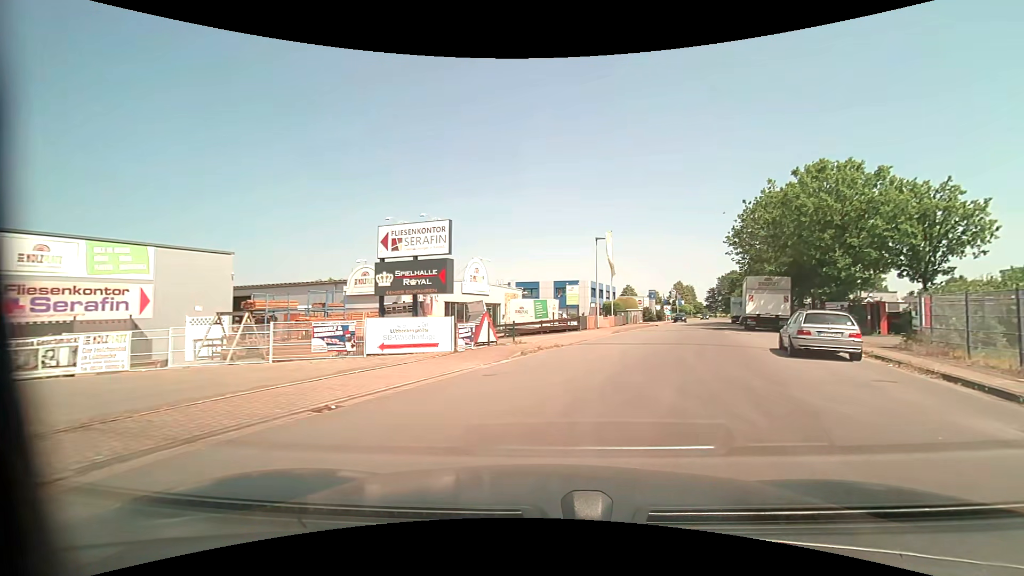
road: unclassified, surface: asphalt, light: Day
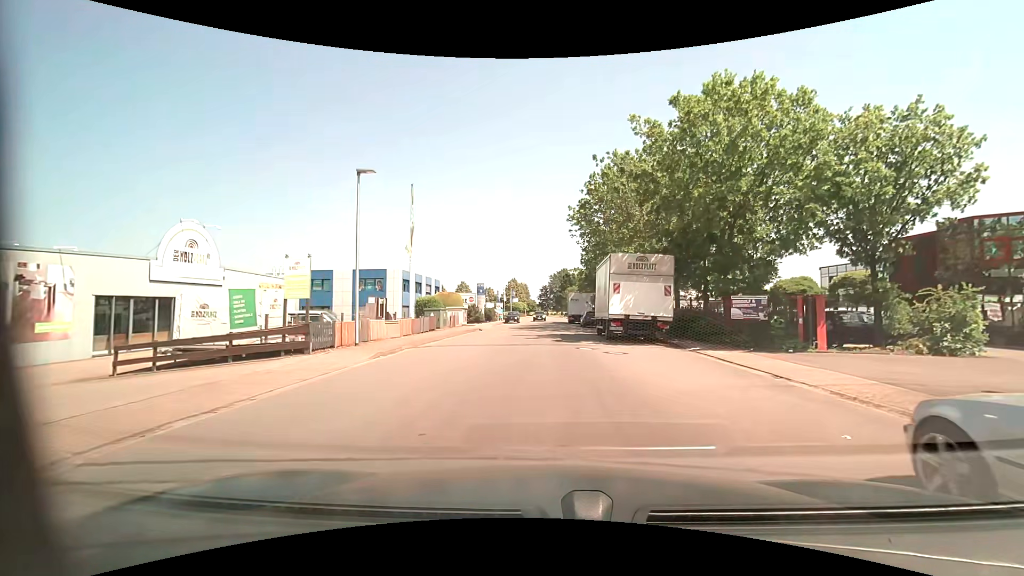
(+3.9, +15.9) m; +19°
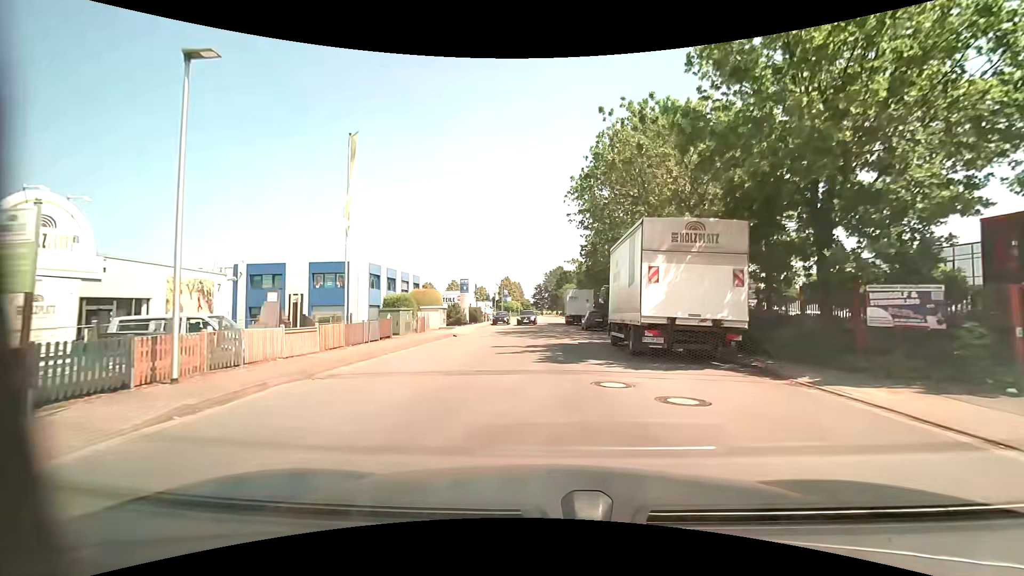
(+0.1, +8.2) m; 0°
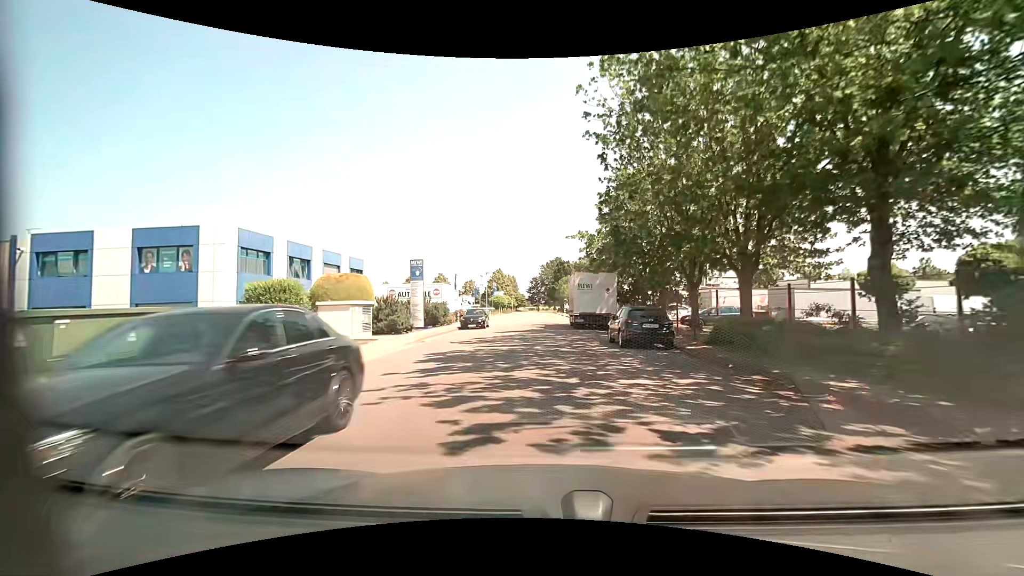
(+0.2, +18.0) m; +1°
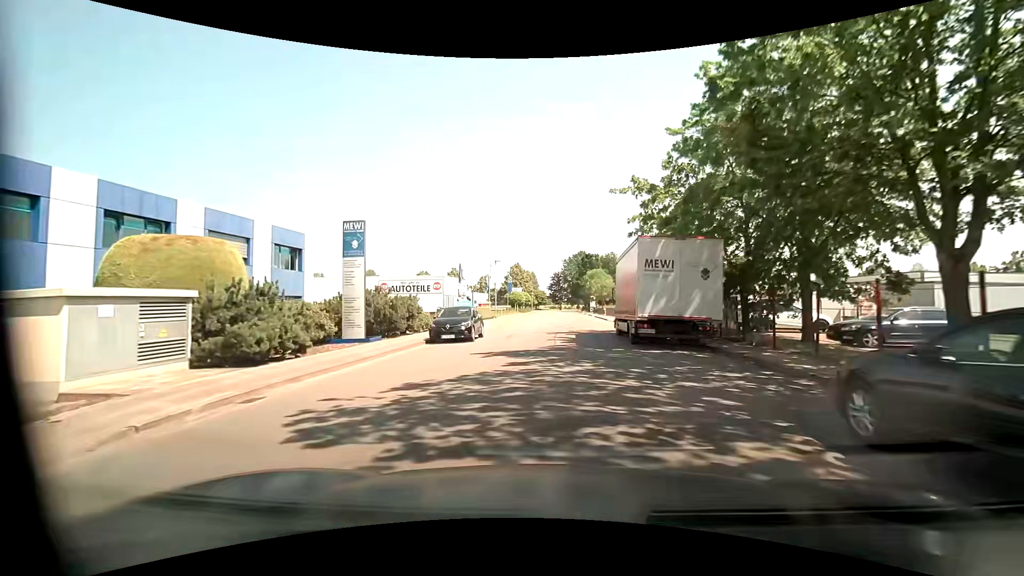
(-0.3, +14.8) m; -2°
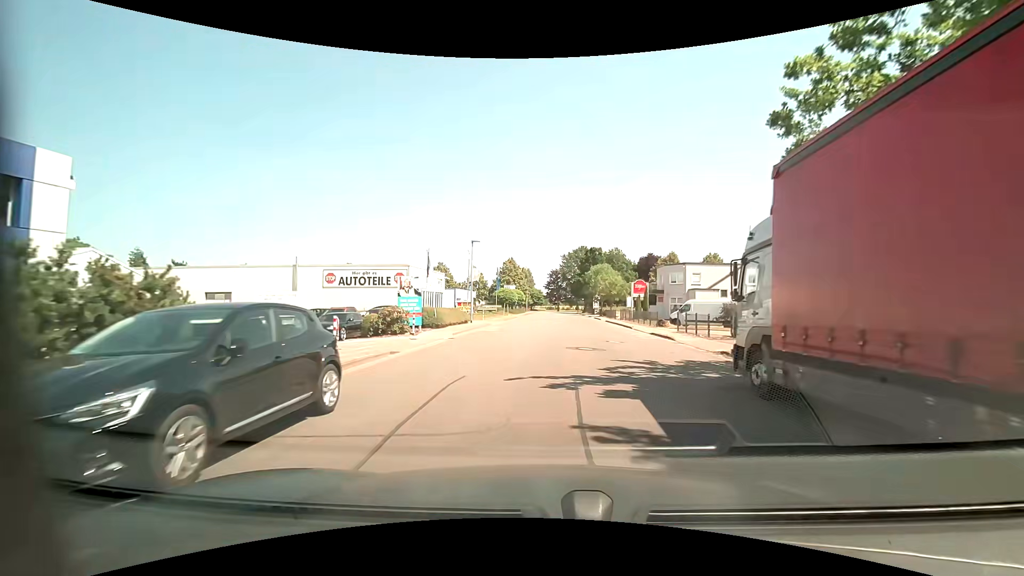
(-0.2, +15.9) m; 0°
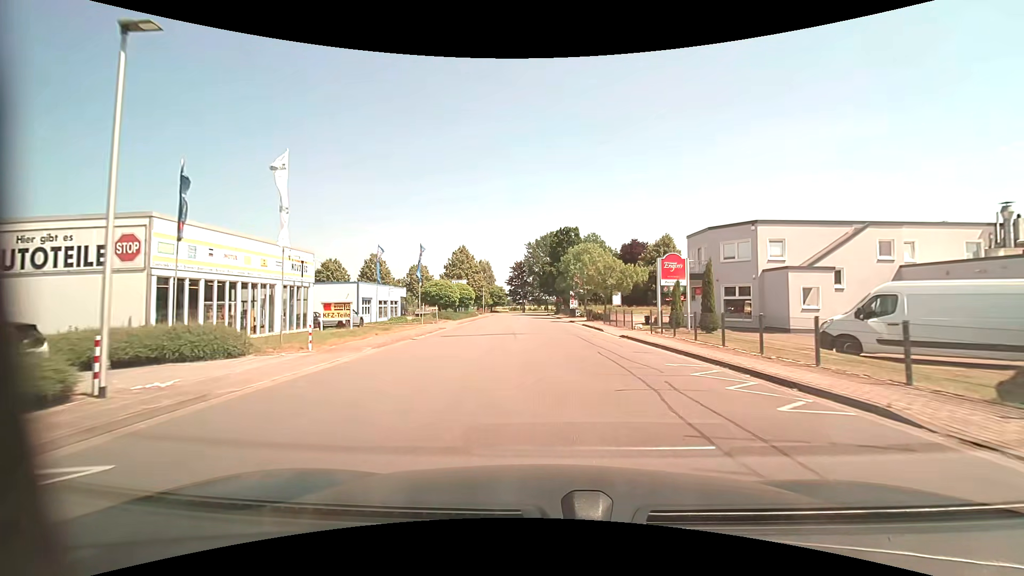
(+1.2, +29.1) m; +4°
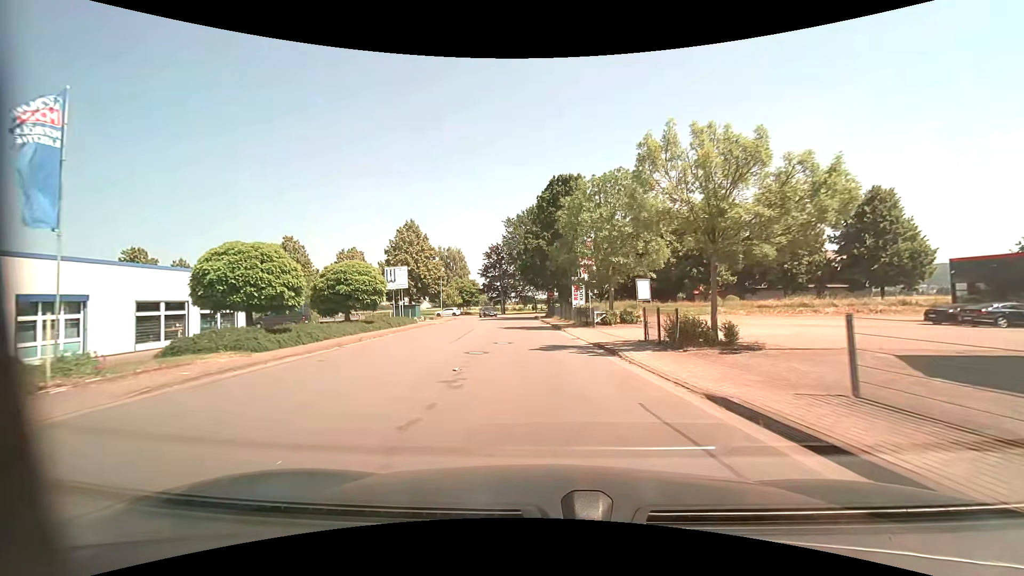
(+0.4, +32.8) m; +1°
(0, +10) (-1, +20) (-1, +30) (-2, +40) (-3, +50) (-4, +60) (-2, +70) (+4, +77) (+14, +78) (+24, +77) m
